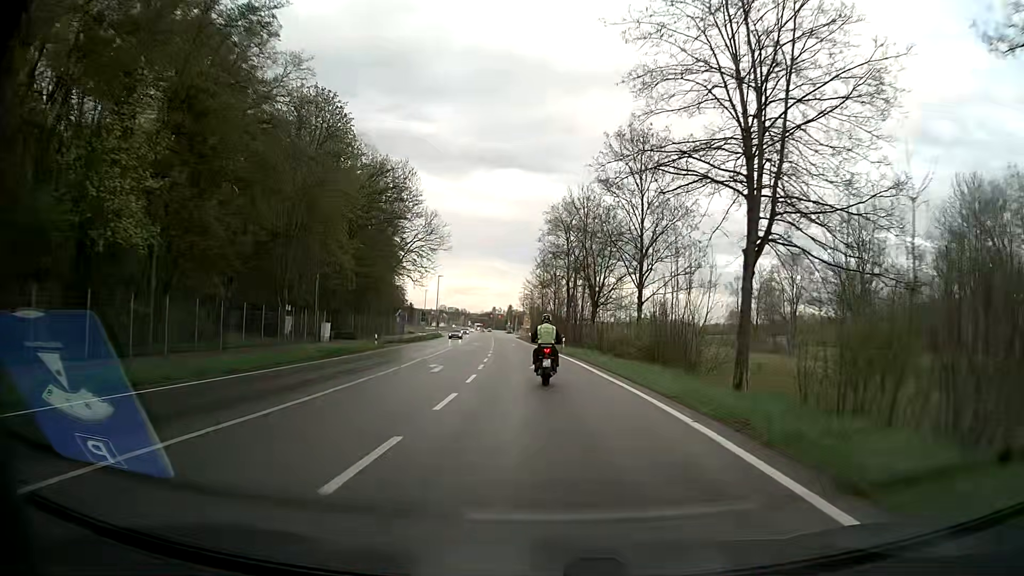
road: secondary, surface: asphalt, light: Day
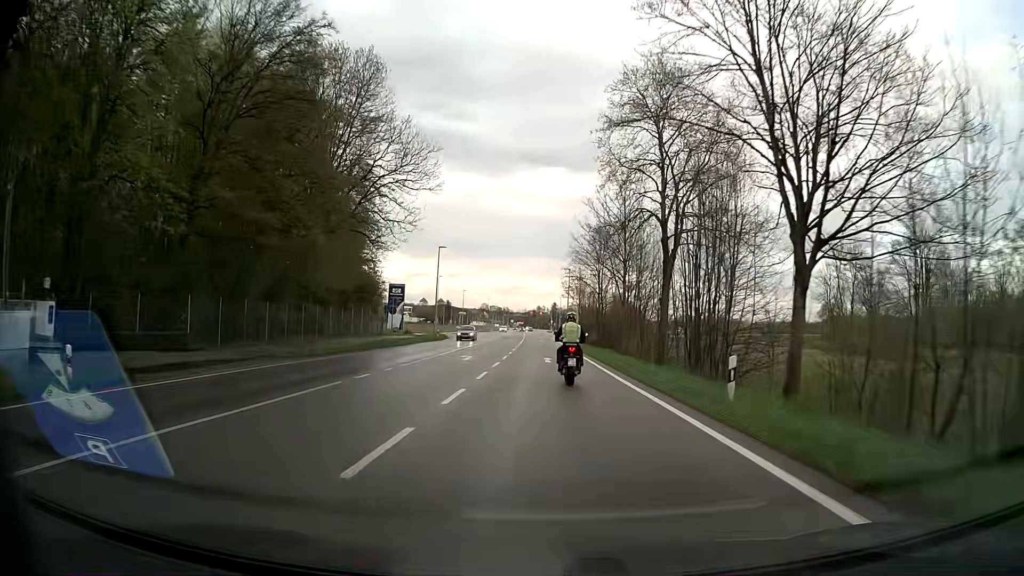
(-1.2, +35.8) m; -3°
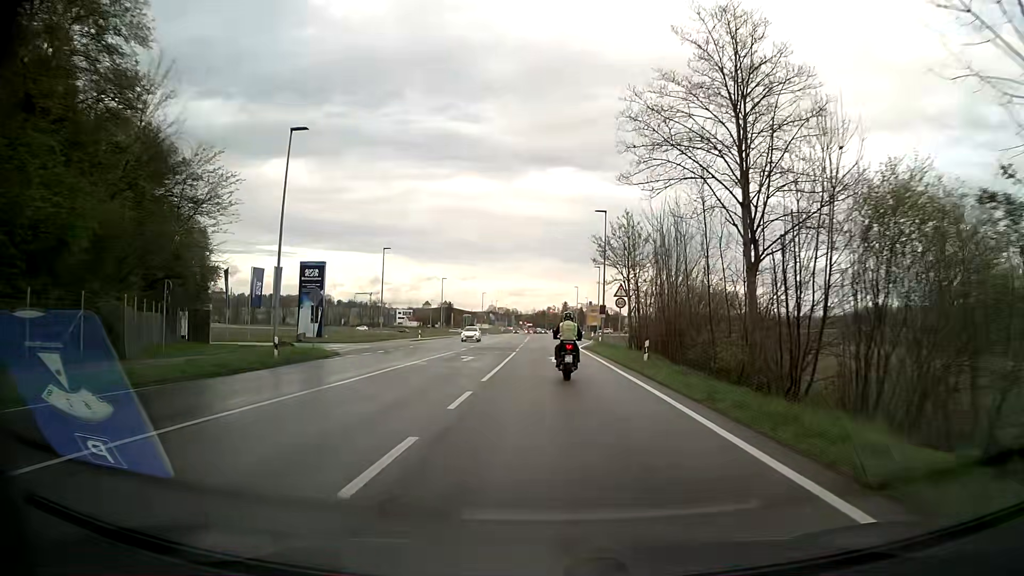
(-0.7, +43.0) m; -1°
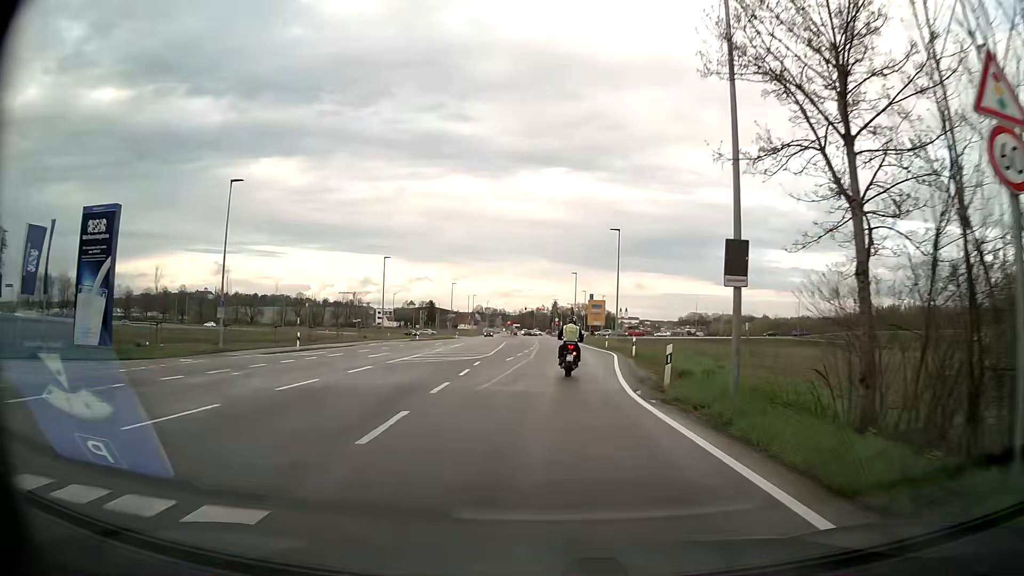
(+0.2, +32.9) m; +1°
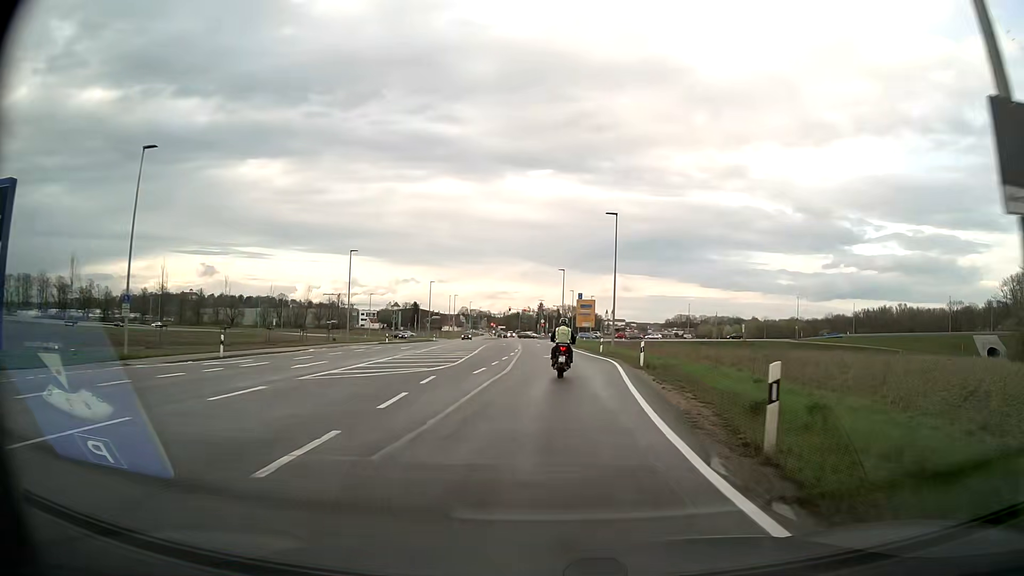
(+0.1, +8.1) m; +1°
